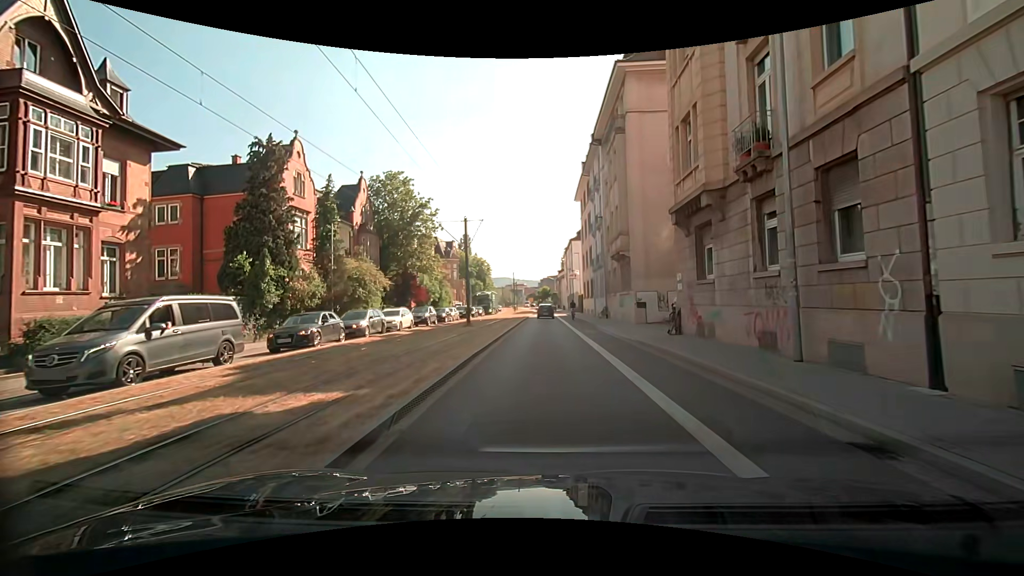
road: secondary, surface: asphalt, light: Day
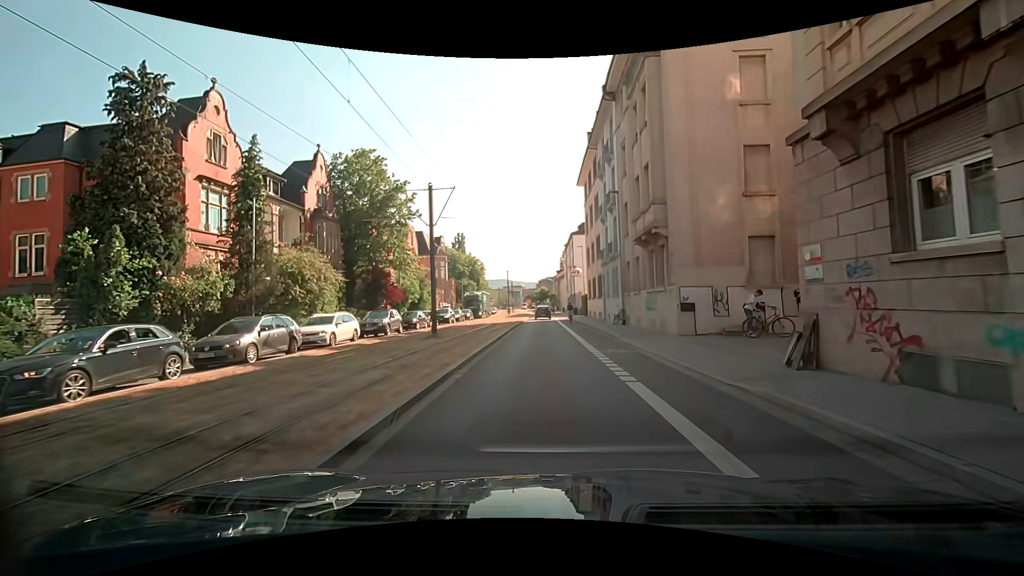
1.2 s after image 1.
(0.0, +9.7) m; +1°
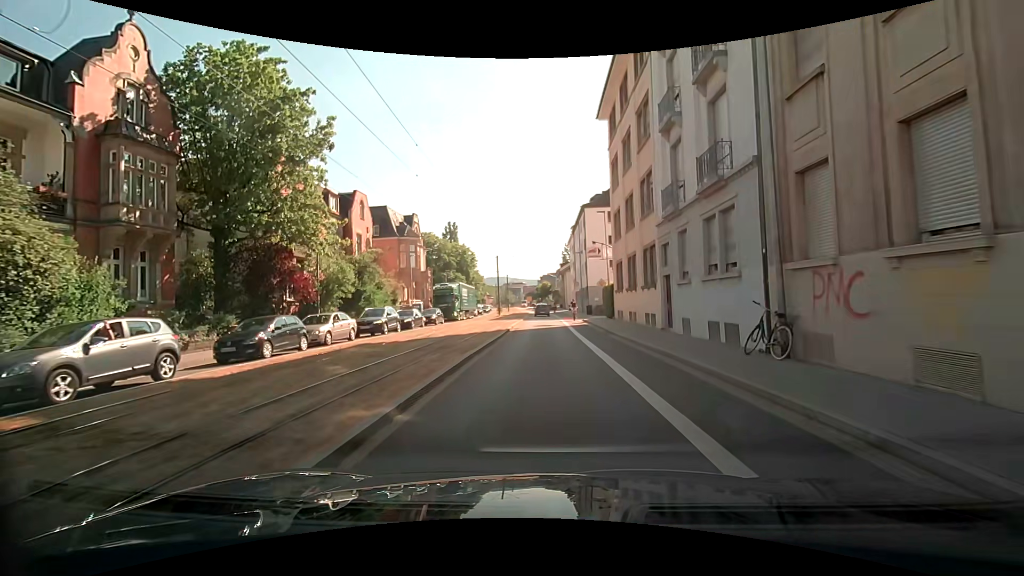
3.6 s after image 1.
(-0.3, +20.1) m; -1°
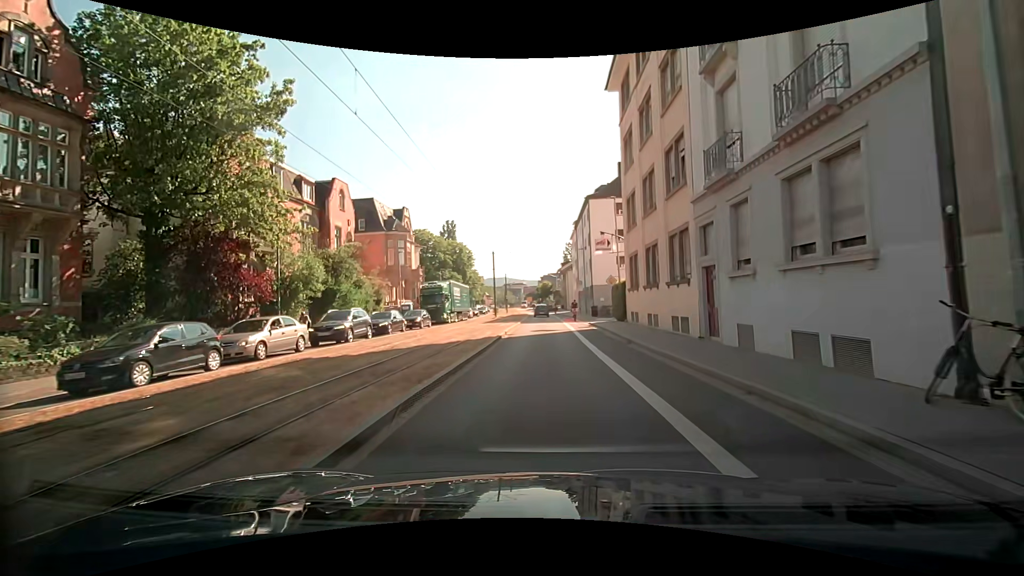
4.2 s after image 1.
(0.0, +5.2) m; +1°
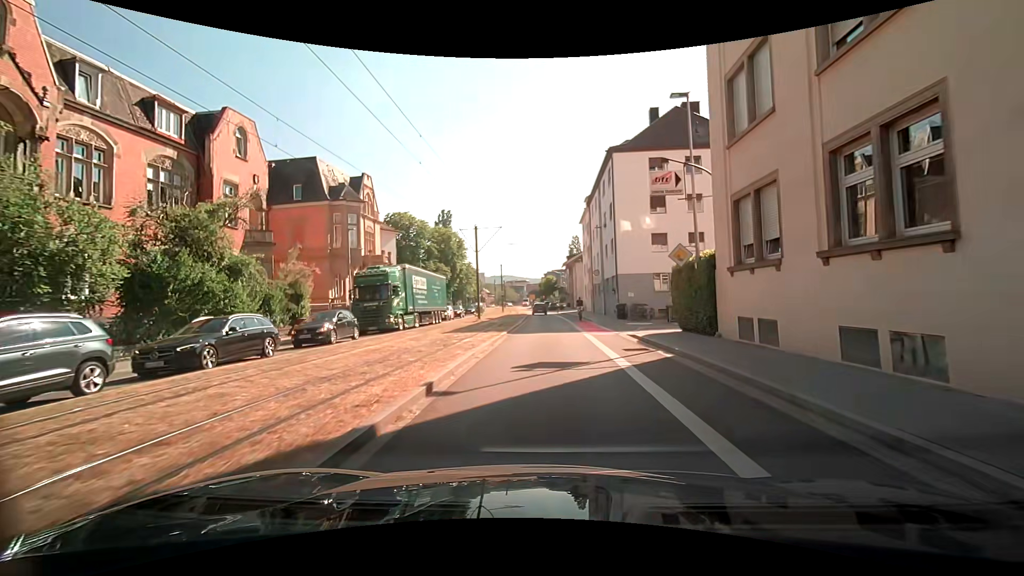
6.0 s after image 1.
(-0.2, +15.9) m; -2°
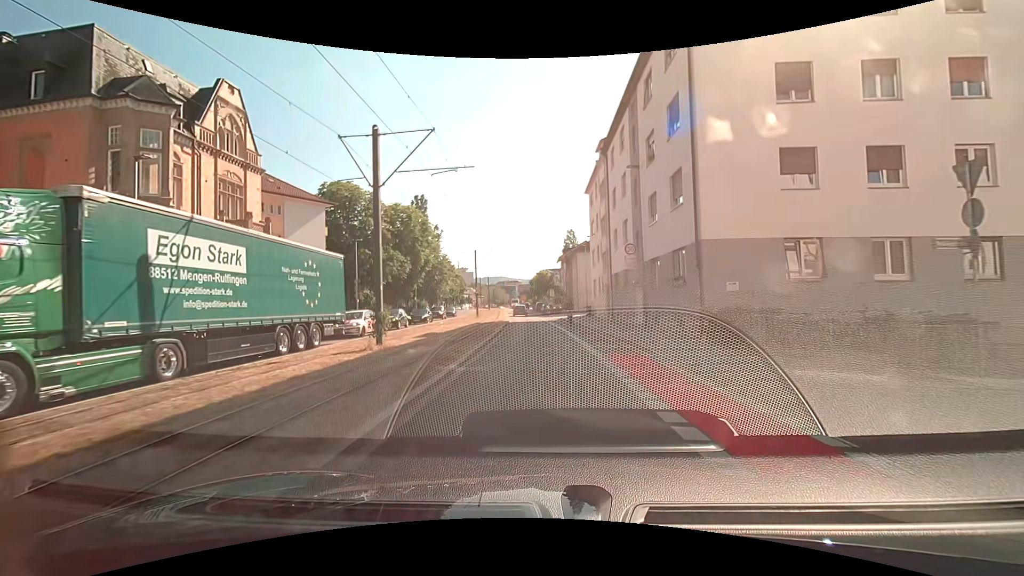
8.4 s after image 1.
(+0.6, +21.3) m; +2°
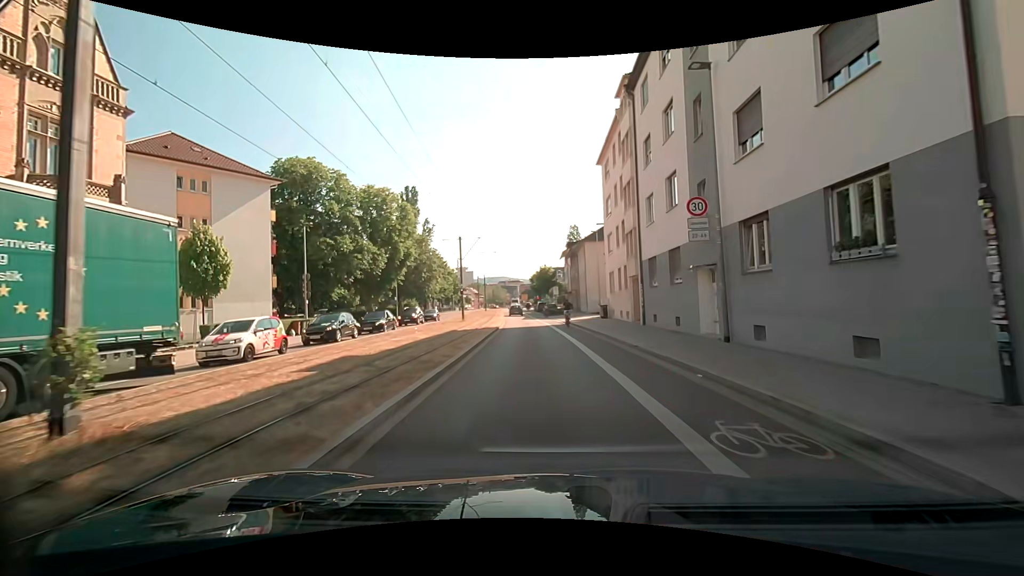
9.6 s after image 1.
(-0.1, +10.7) m; 0°
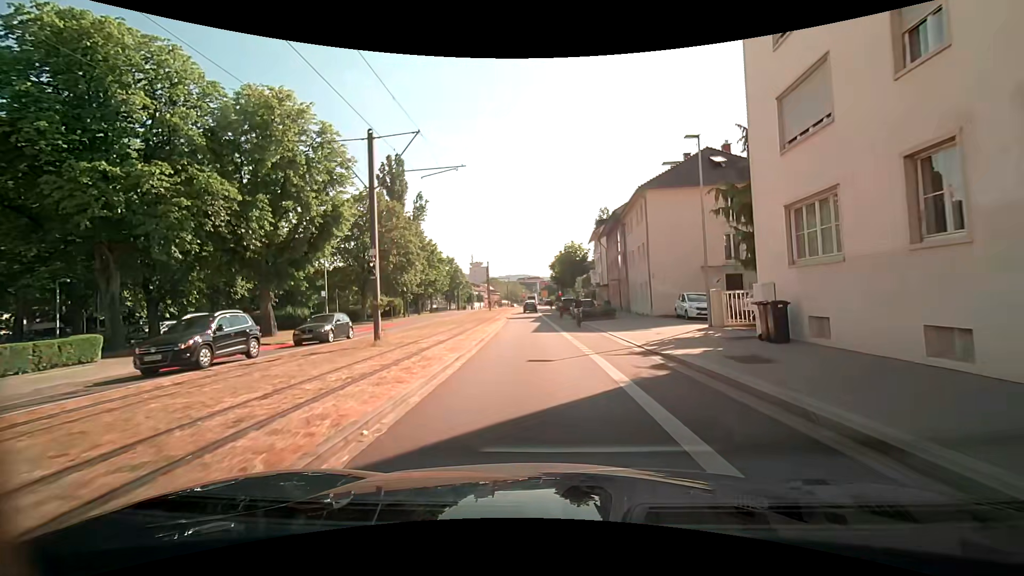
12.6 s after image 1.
(-0.7, +25.7) m; -3°
